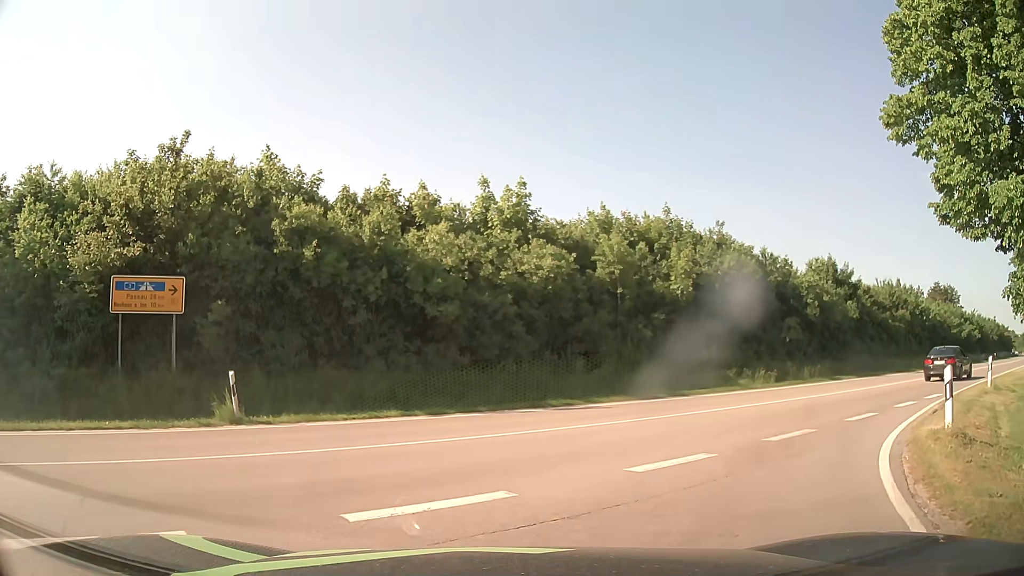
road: primary_link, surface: asphalt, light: Day
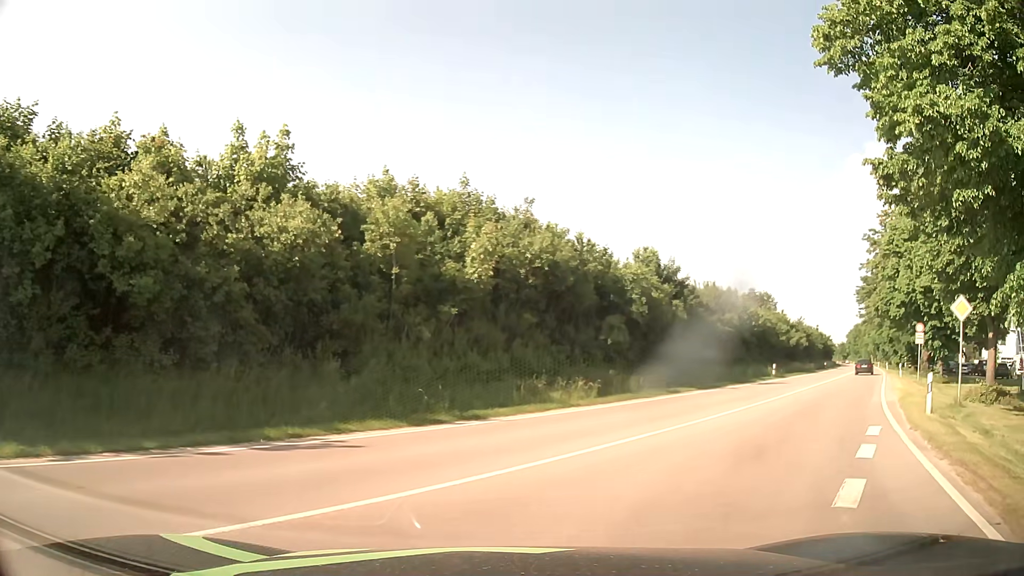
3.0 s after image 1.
(+1.0, +7.0) m; +16°
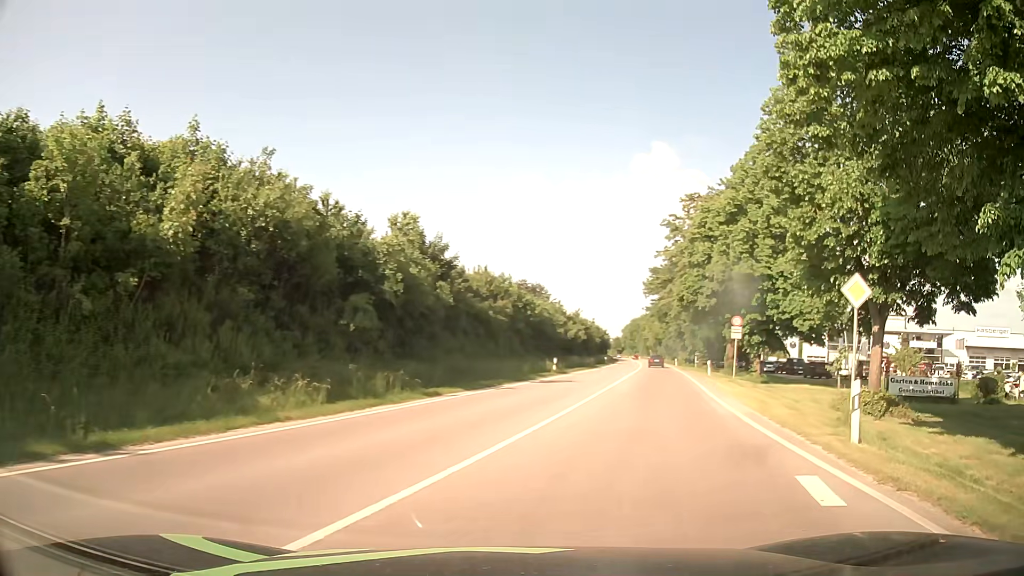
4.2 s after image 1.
(+1.3, +6.5) m; +21°
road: primary
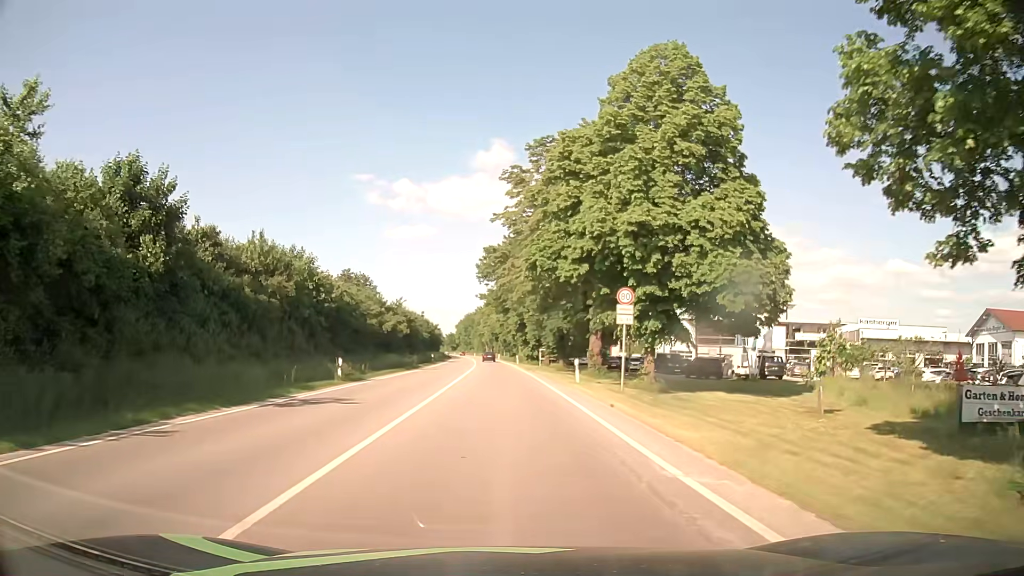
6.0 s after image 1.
(+2.9, +15.0) m; +15°
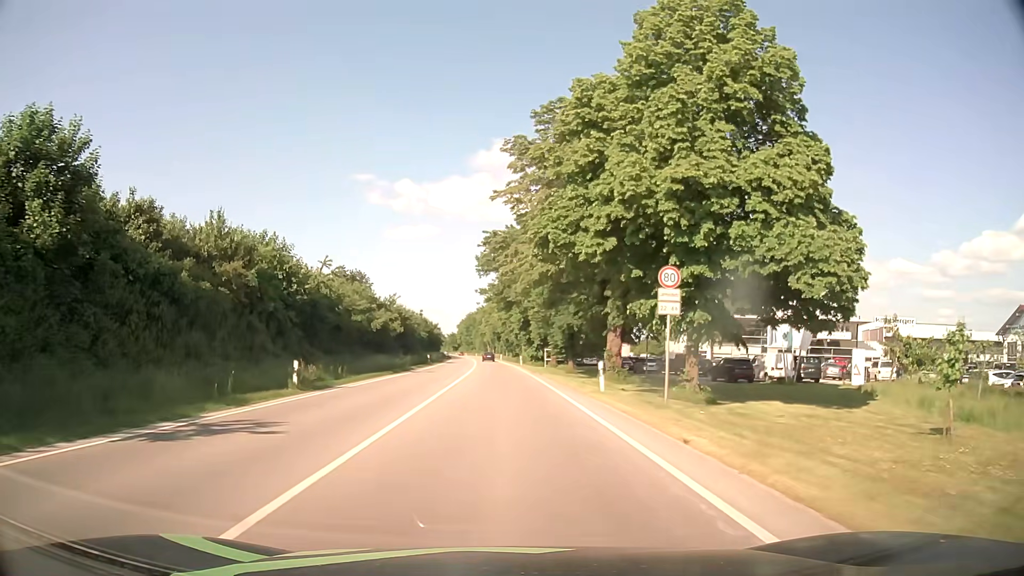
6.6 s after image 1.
(-0.1, +6.6) m; -1°
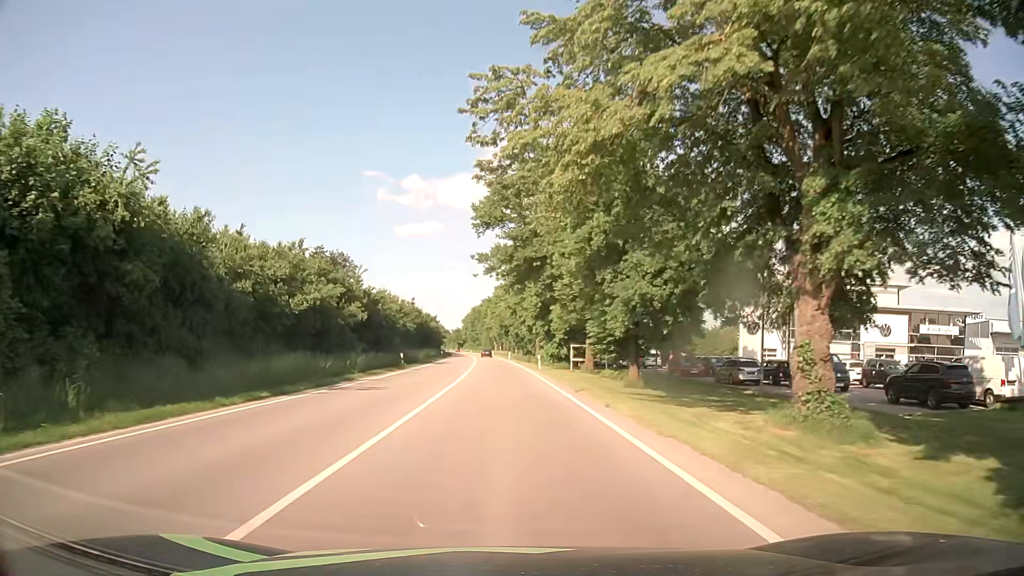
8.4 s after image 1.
(-0.1, +23.7) m; -1°
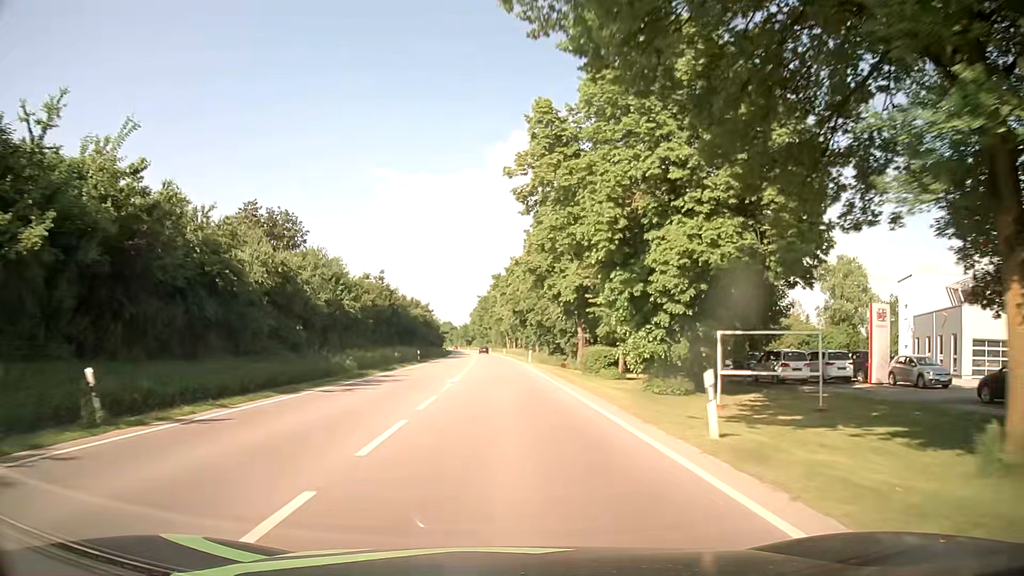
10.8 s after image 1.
(-0.2, +38.6) m; -1°
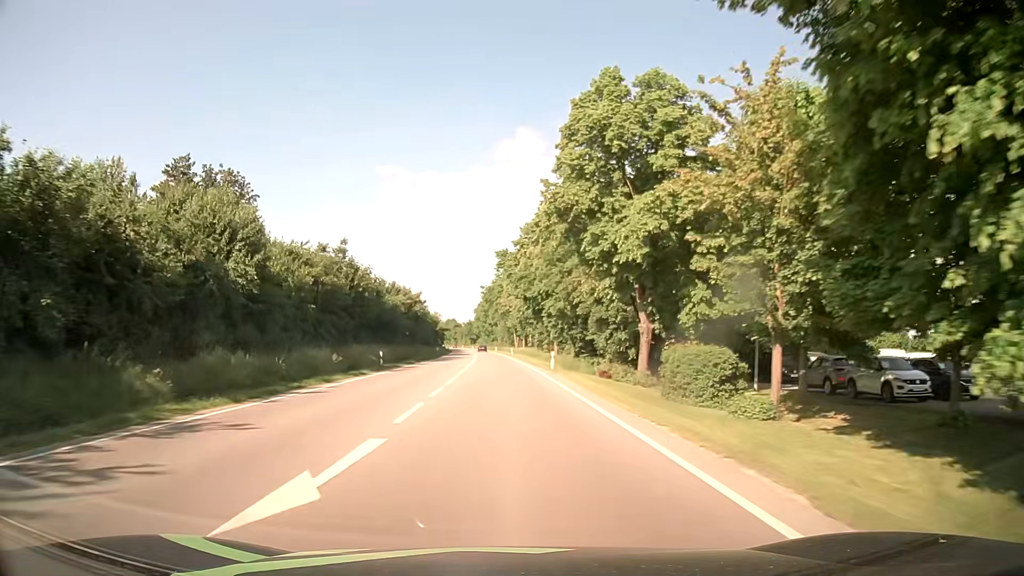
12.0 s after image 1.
(-0.1, +20.9) m; -1°
(0, +10) (0, +20) (0, +30) (0, +40) (-1, +50) (-1, +60) (-1, +70) (-2, +80) (-2, +90) (-3, +100) m
